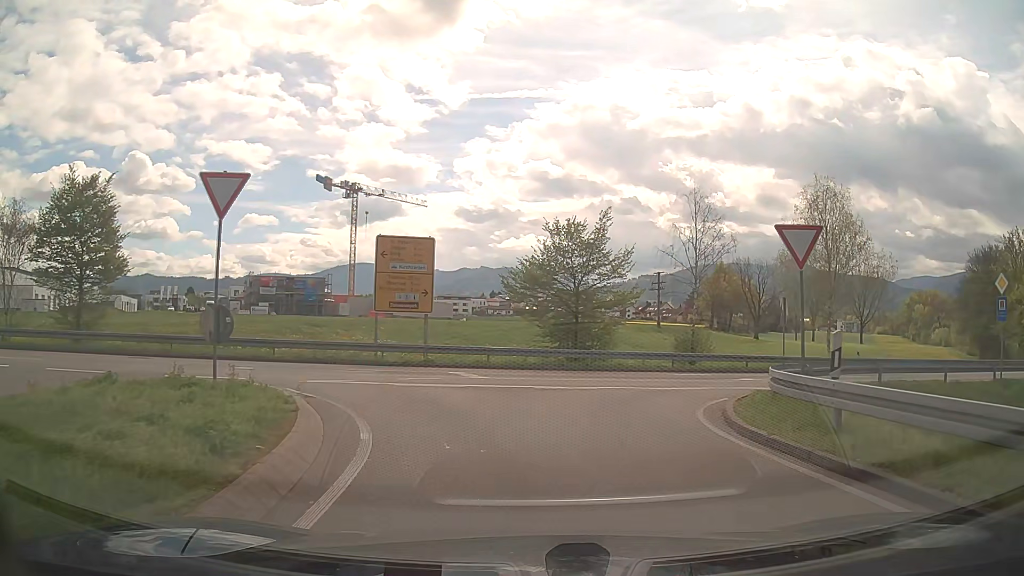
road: trunk_link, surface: asphalt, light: Day
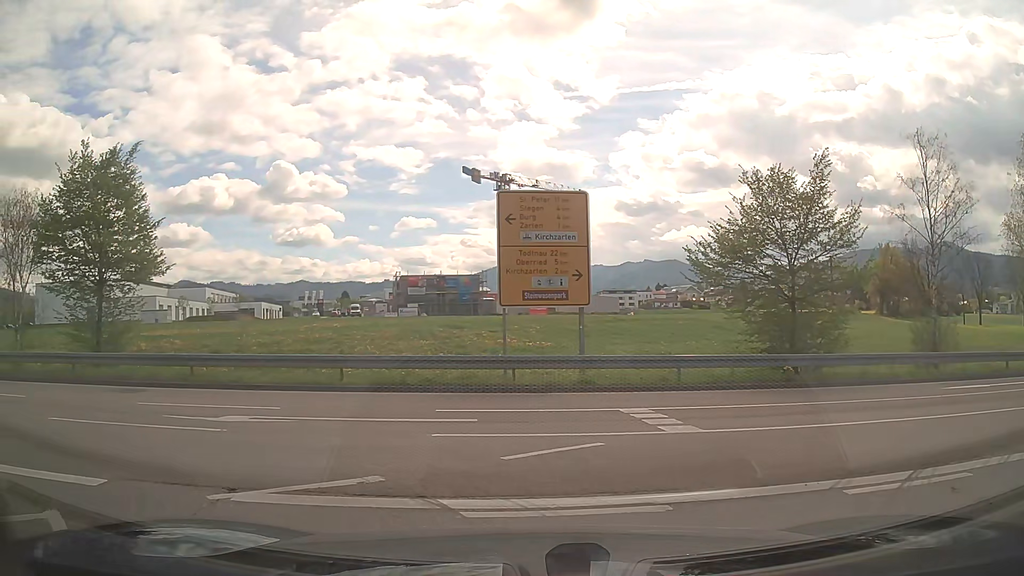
(-0.7, +8.7) m; -16°
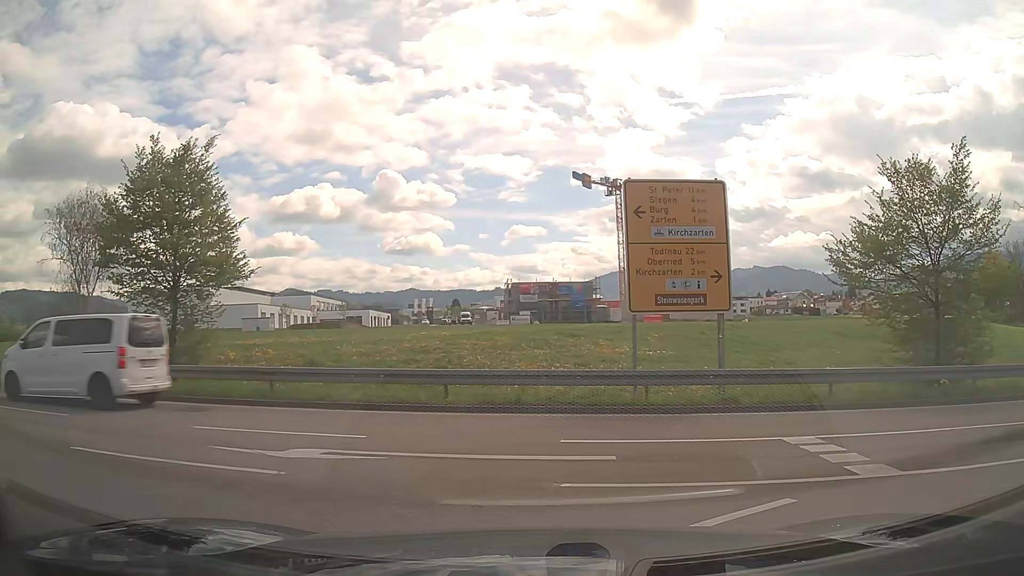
(0.0, +2.2) m; -8°
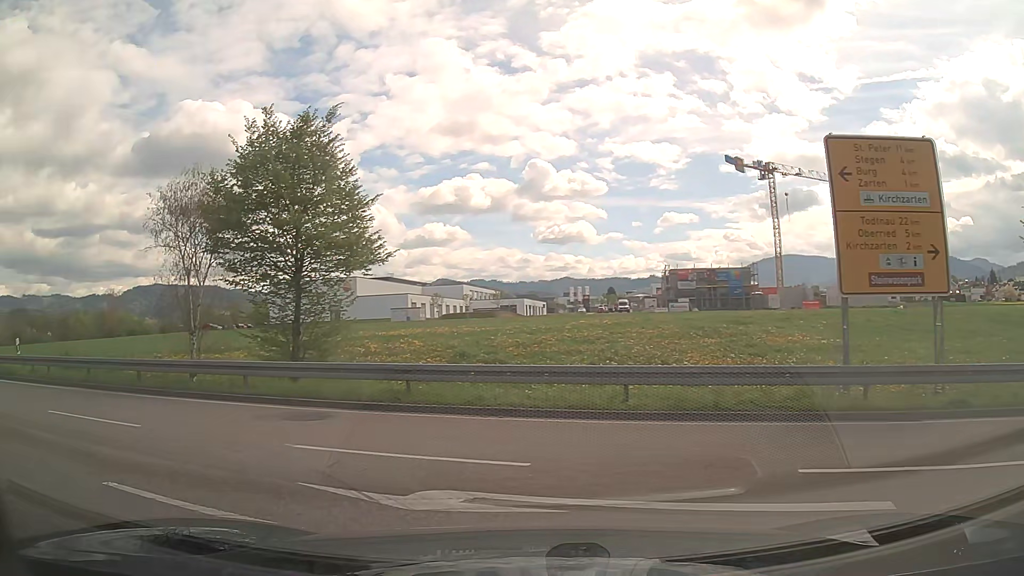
(-0.3, +2.8) m; -14°
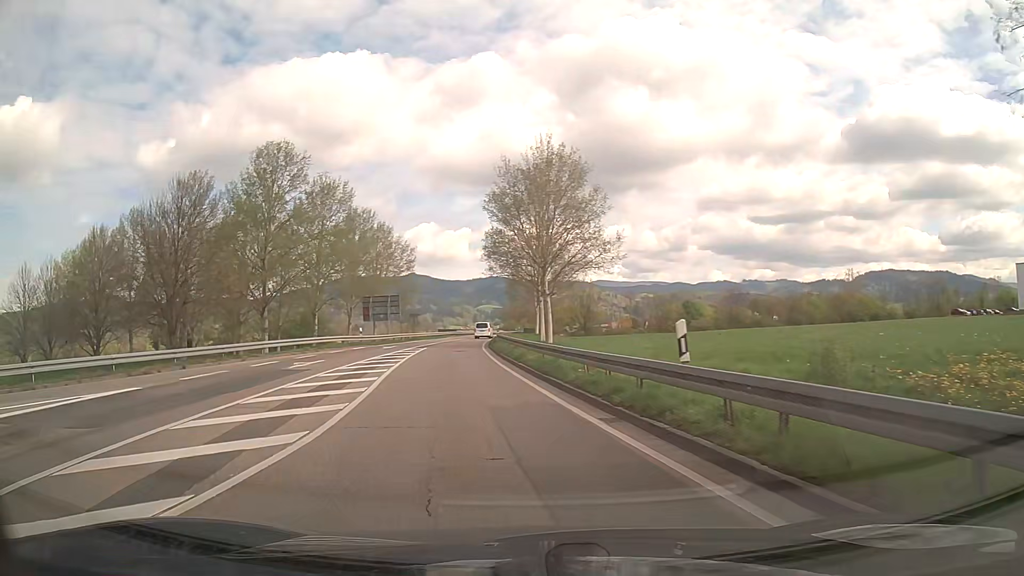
(-9.0, +13.1) m; -62°
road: secondary
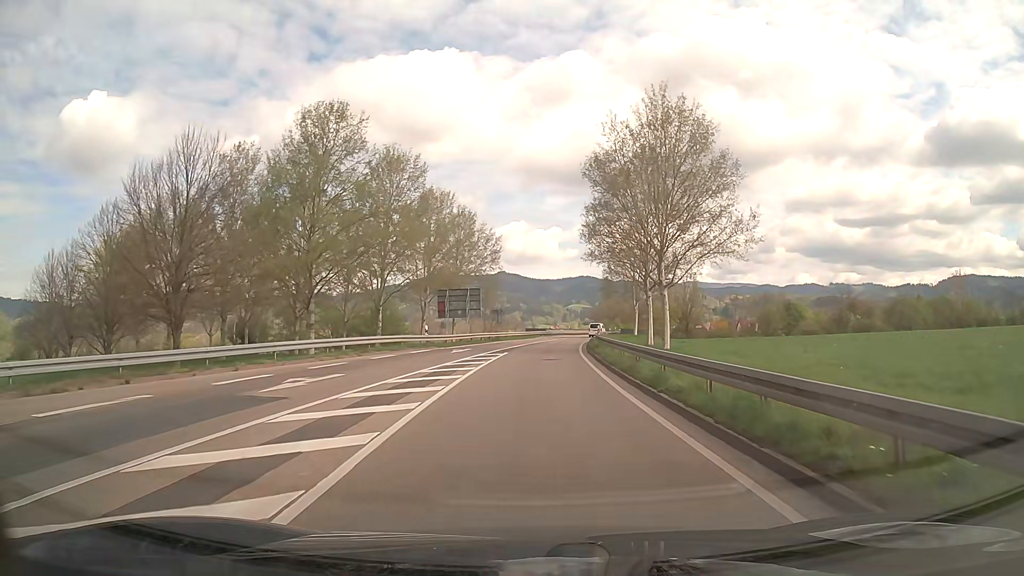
(-0.9, +9.8) m; -8°
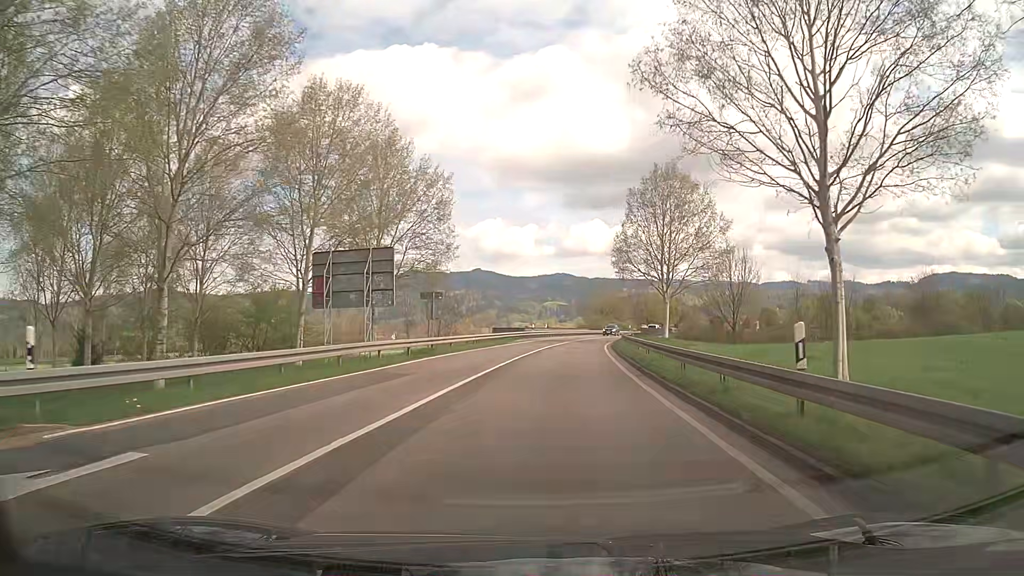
(+0.4, +31.8) m; +2°
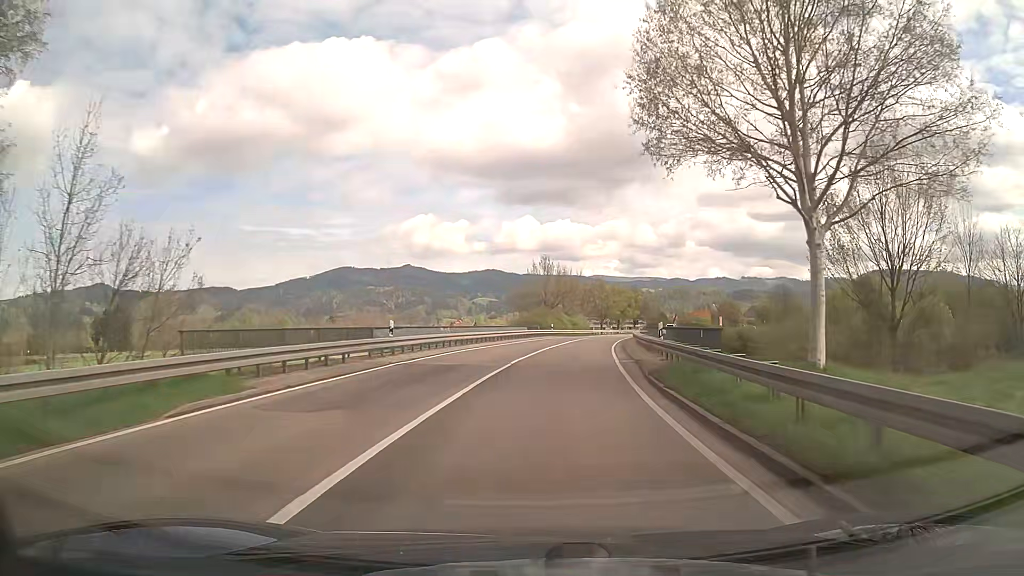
(+2.4, +39.8) m; +6°
(0, +10) (+1, +20) (+2, +30) (+3, +40) (+4, +50) (+6, +60) (+8, +69) (+10, +79) (+13, +89) (+15, +99) m
